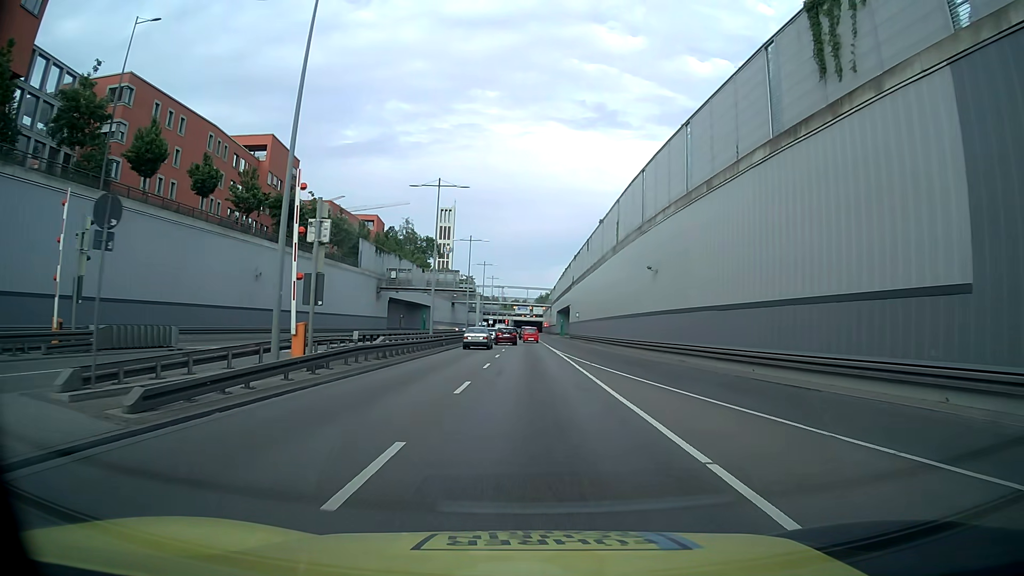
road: trunk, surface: asphalt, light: Day
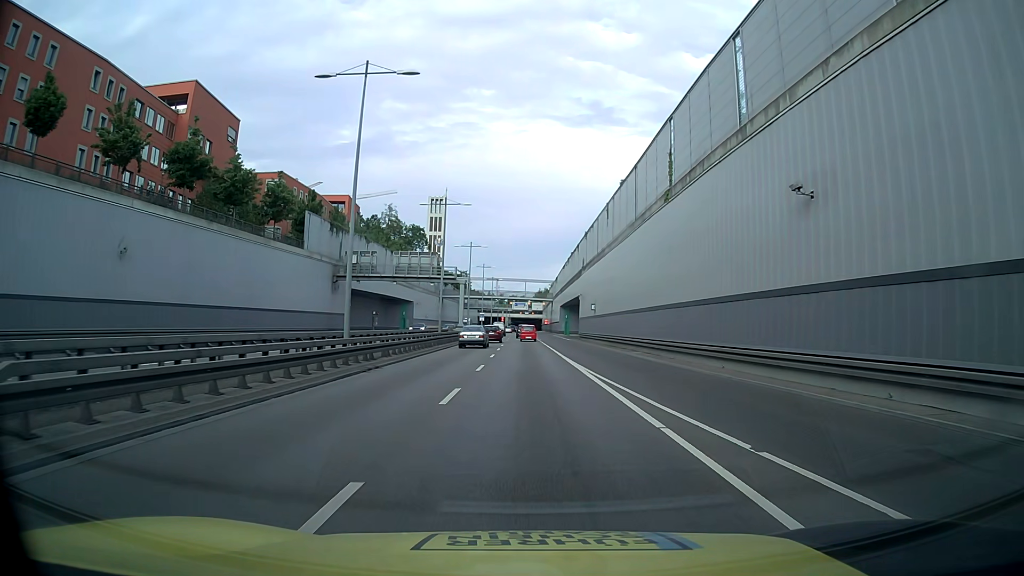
(+0.1, +20.1) m; 0°
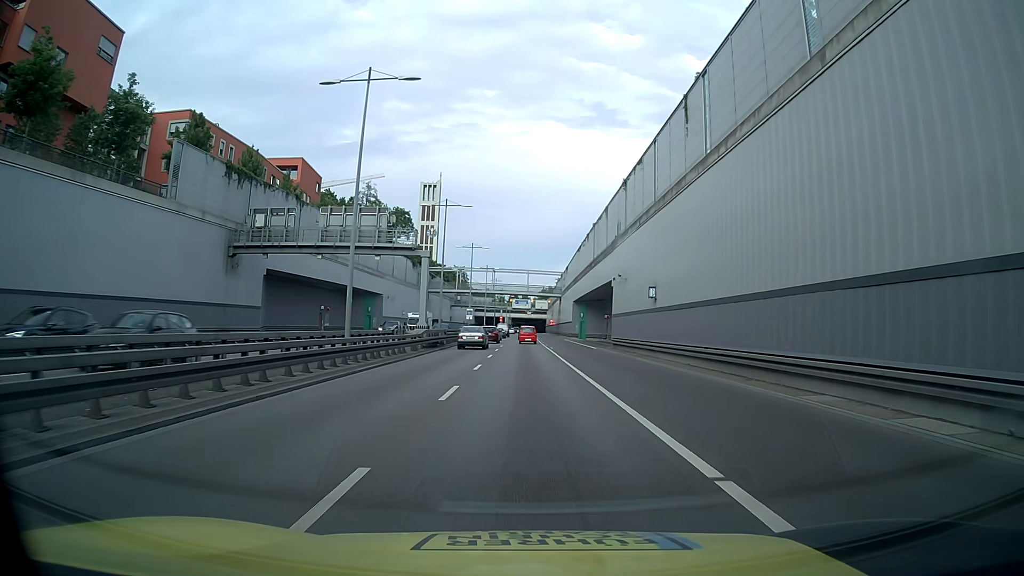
(-0.1, +26.5) m; 0°
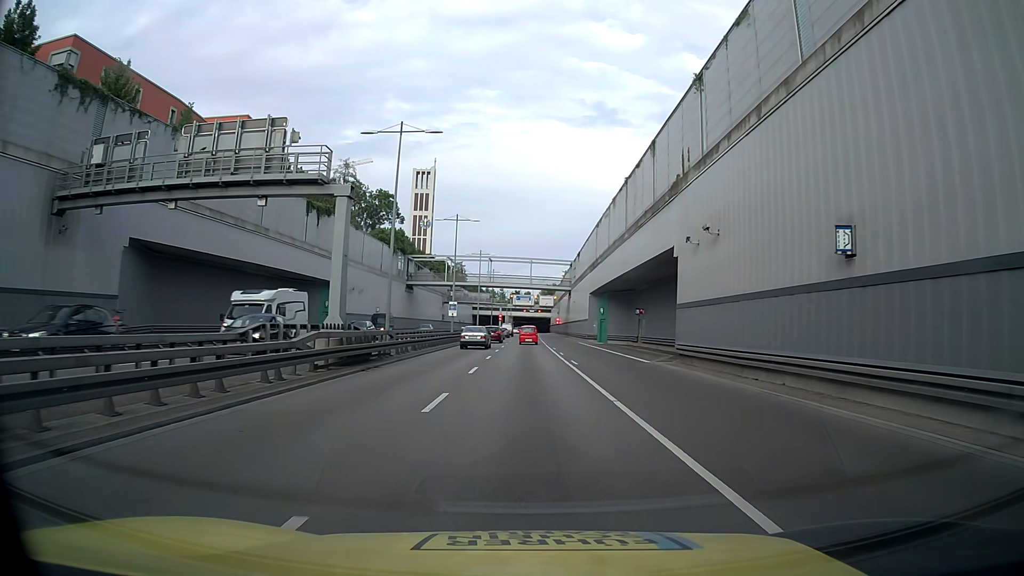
(-0.1, +19.7) m; 0°
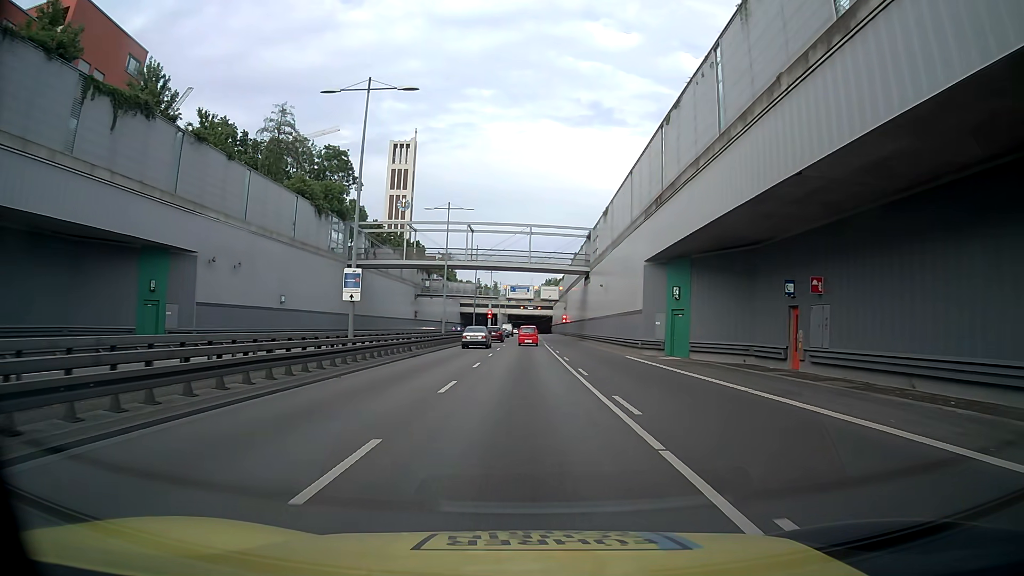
(+0.1, +32.9) m; 0°
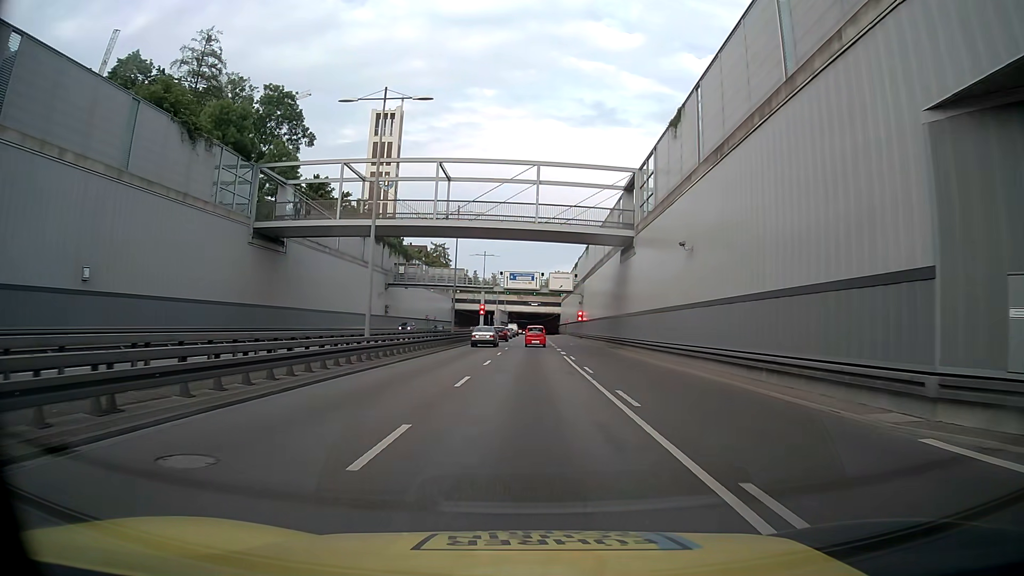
(0.0, +25.9) m; 0°
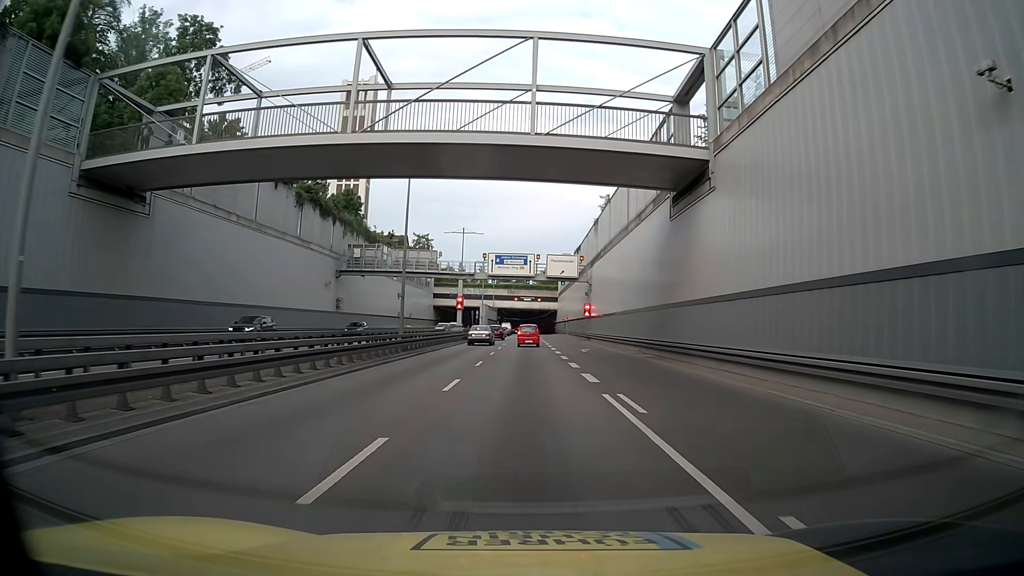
(+0.1, +19.2) m; +1°
(0, +10) (0, +20) (0, +30) (0, +40) (0, +50) (0, +60) (0, +70) (0, +80) (0, +90) (0, +100) m
